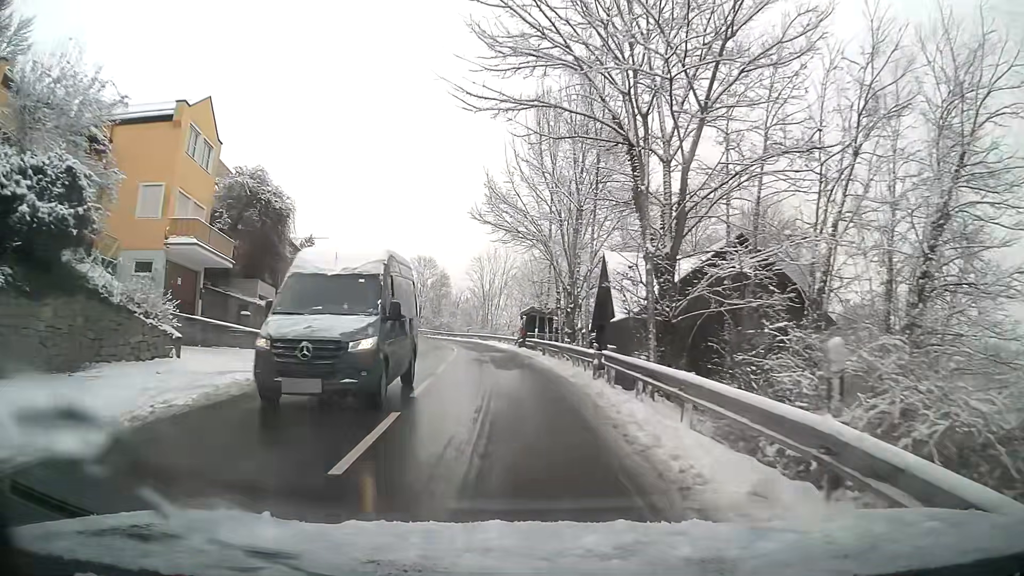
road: tertiary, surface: asphalt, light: Day
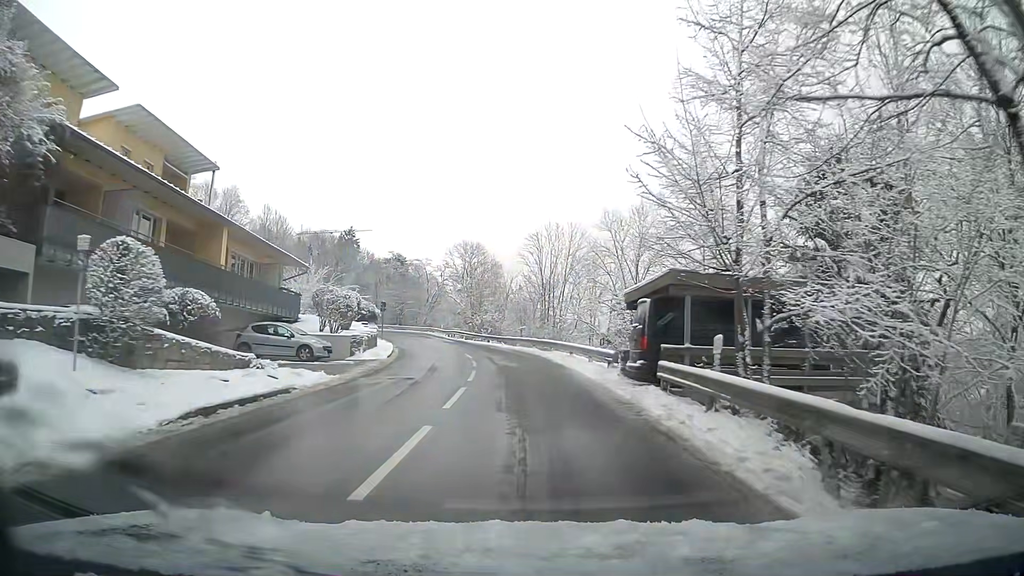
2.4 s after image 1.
(-1.3, +24.9) m; -5°
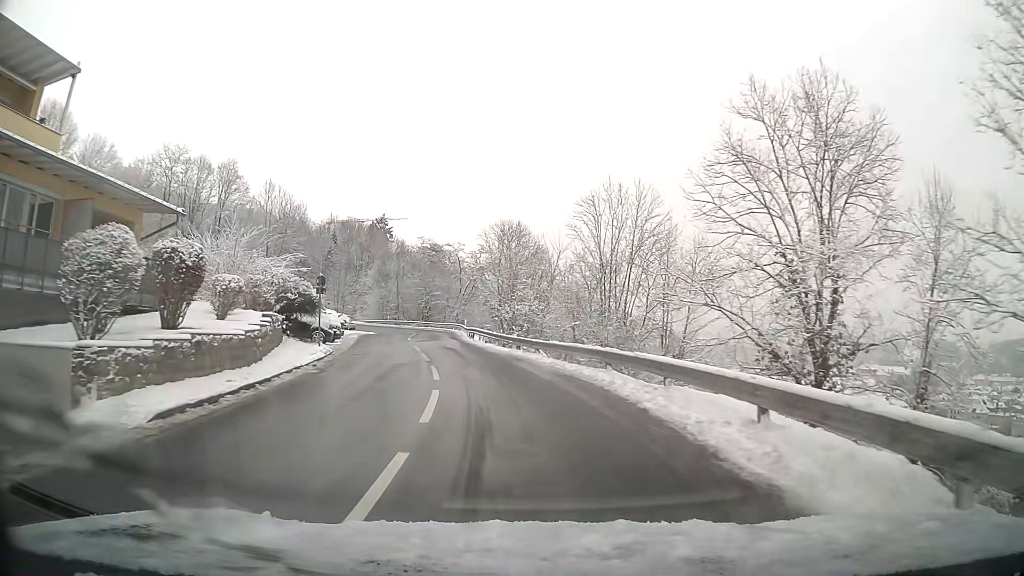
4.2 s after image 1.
(-0.7, +20.4) m; -5°
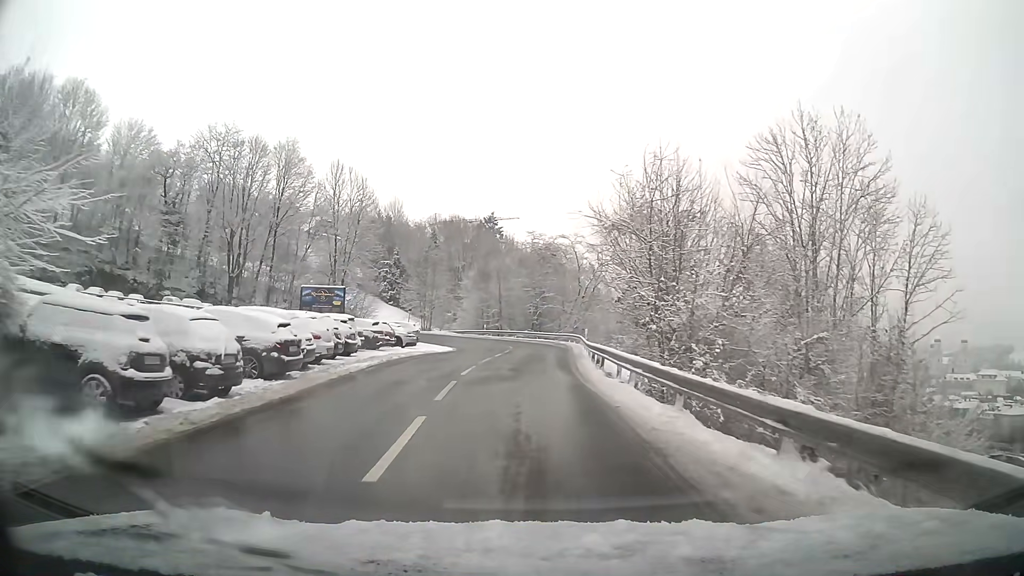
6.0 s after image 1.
(-1.9, +21.2) m; -10°
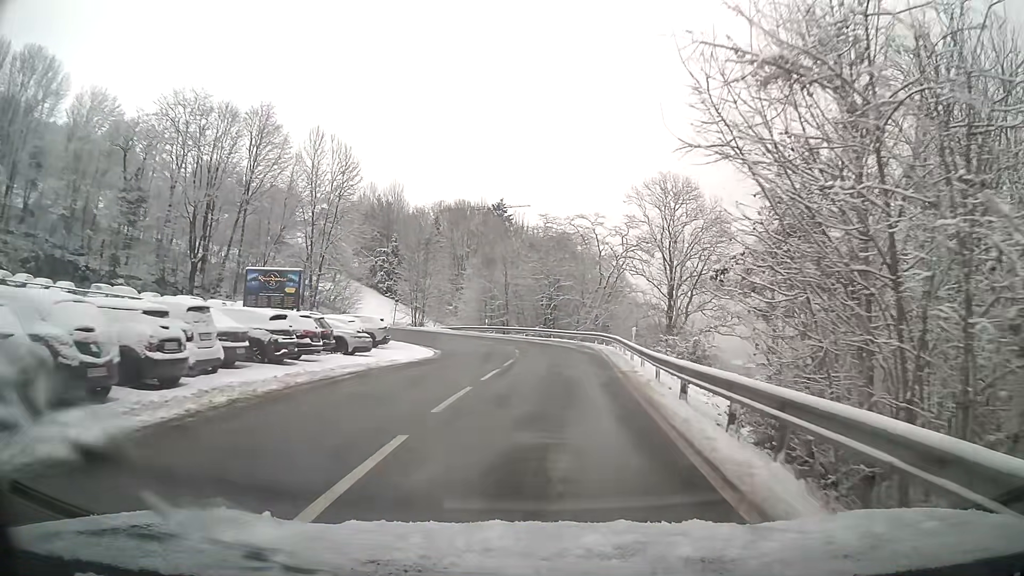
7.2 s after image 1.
(+0.1, +13.9) m; +1°
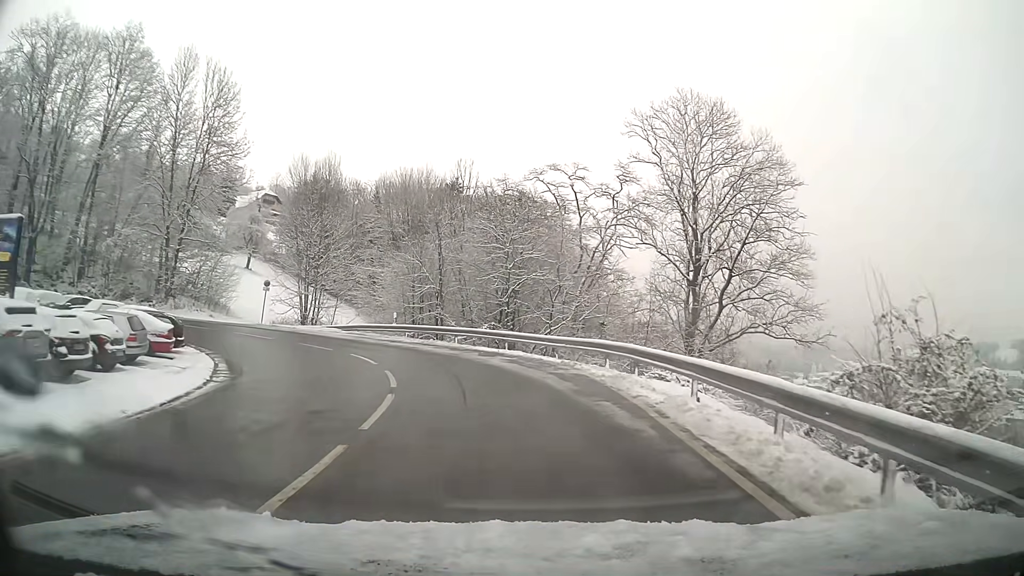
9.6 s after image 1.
(+0.6, +23.8) m; +1°
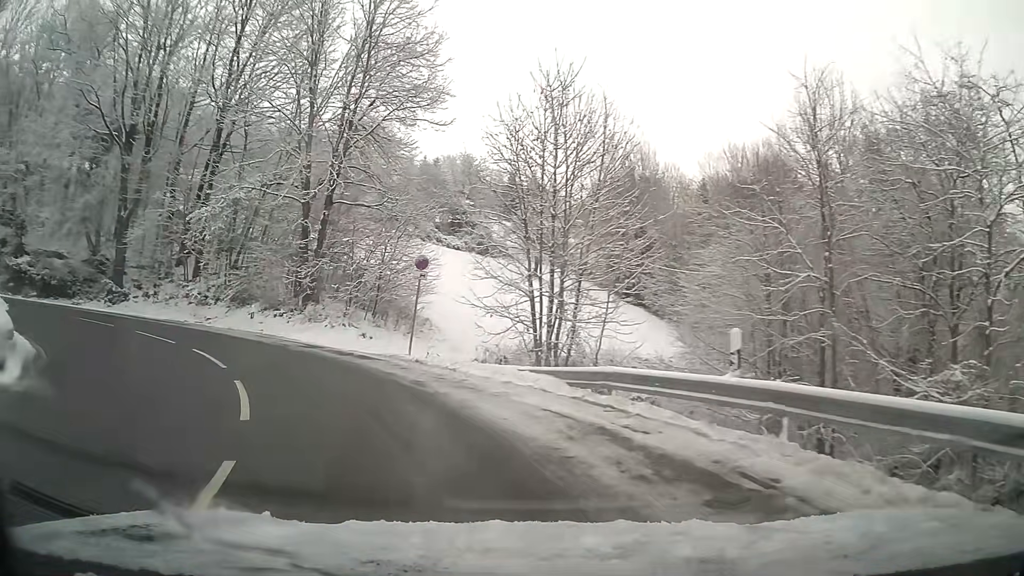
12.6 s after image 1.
(-5.1, +24.0) m; -32°
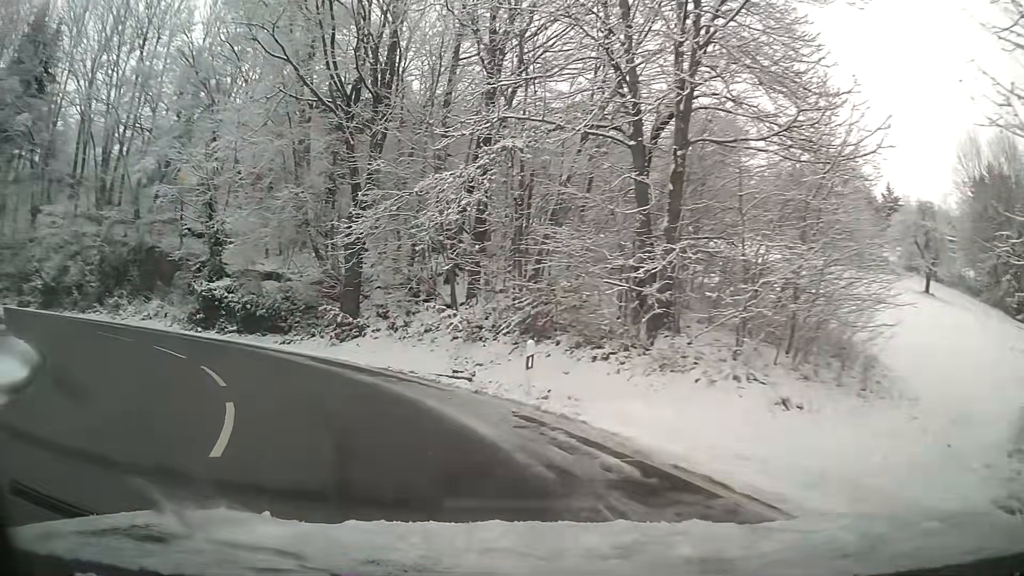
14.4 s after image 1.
(-3.8, +14.0) m; -31°
